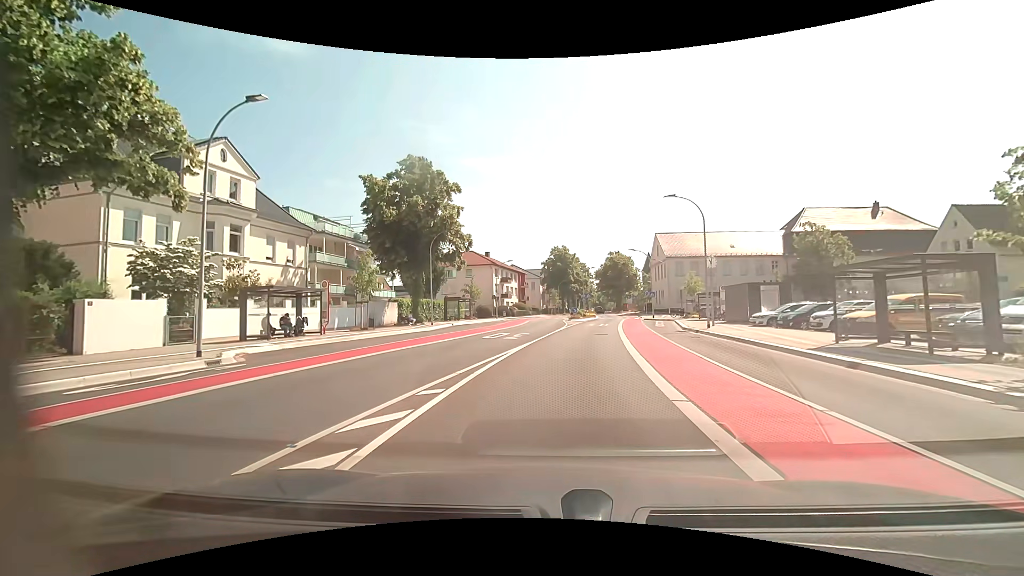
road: unclassified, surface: asphalt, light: Day
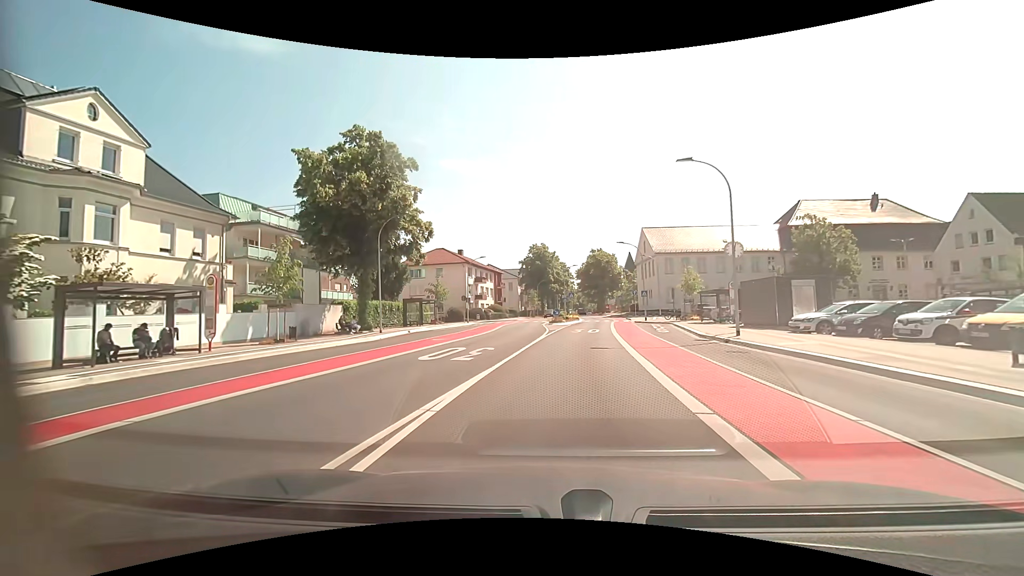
(+0.2, +7.6) m; +3°
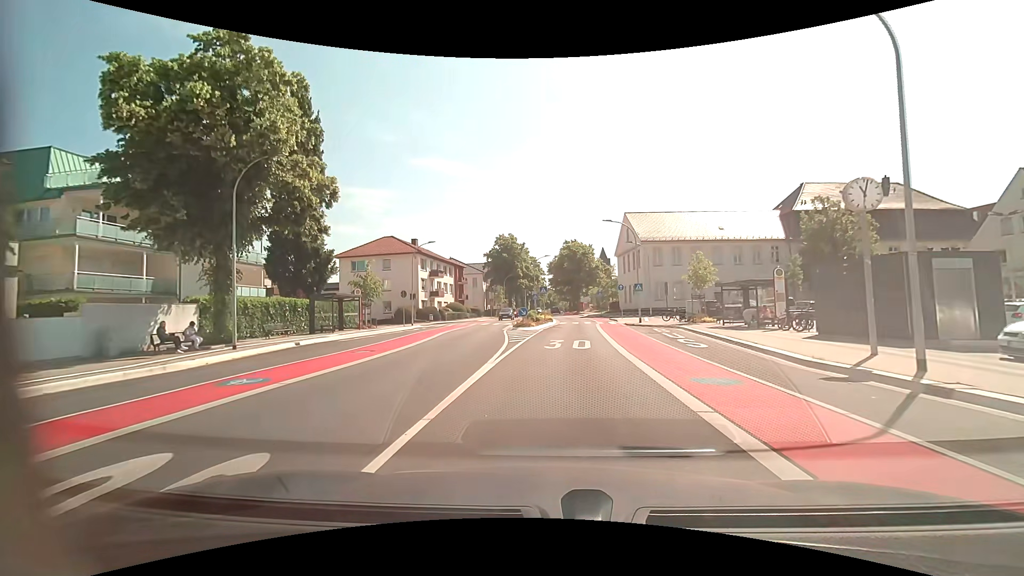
(+0.3, +12.1) m; +3°
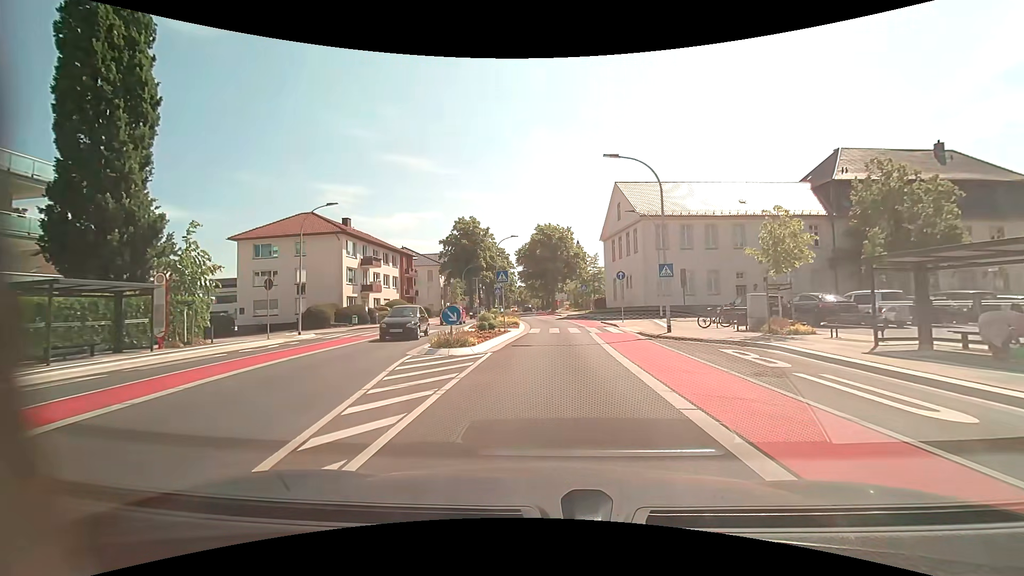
(+0.5, +16.0) m; +3°
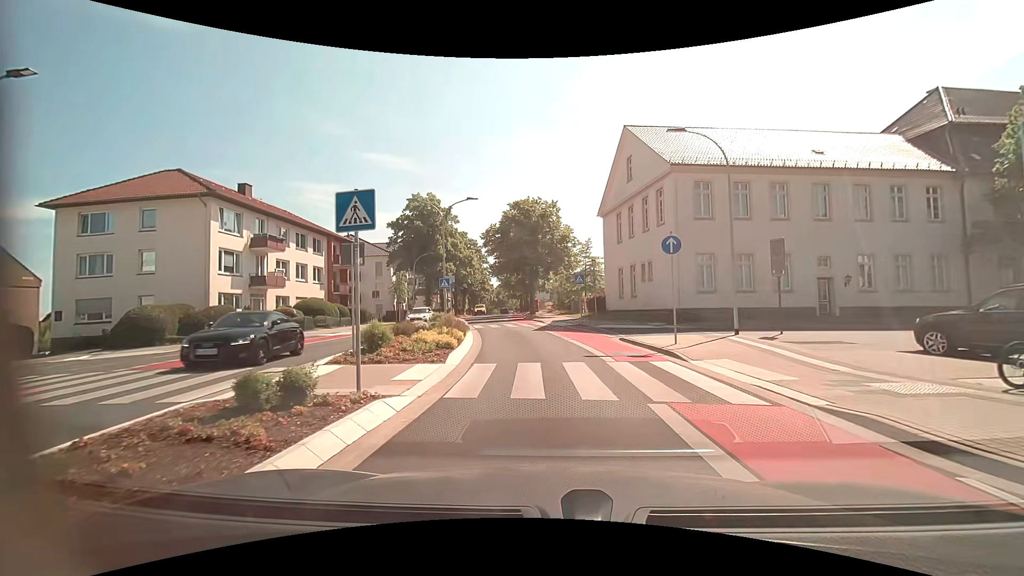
(+0.3, +16.5) m; +2°
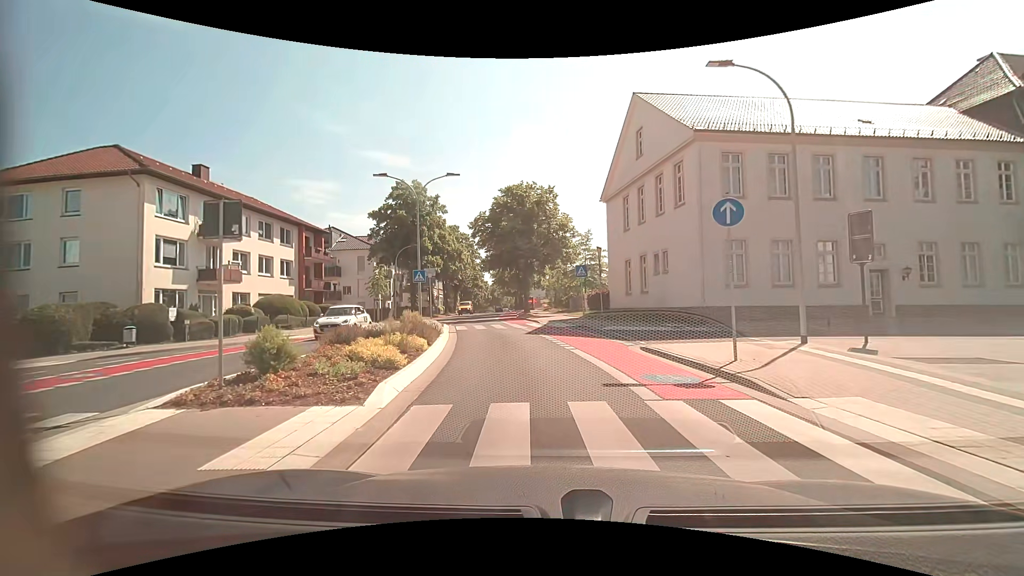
(0.0, +4.9) m; +1°
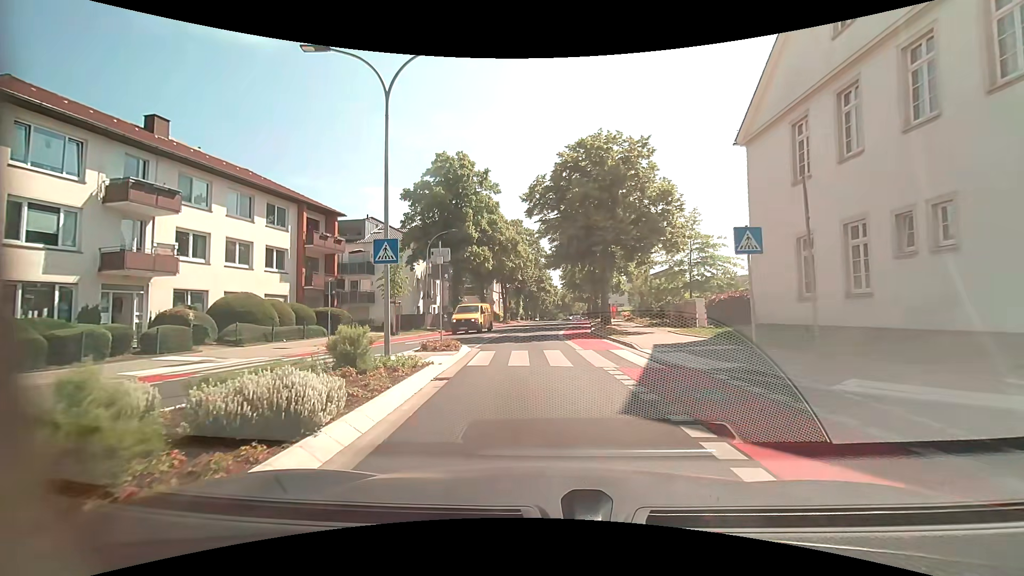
(-0.8, +13.5) m; -8°
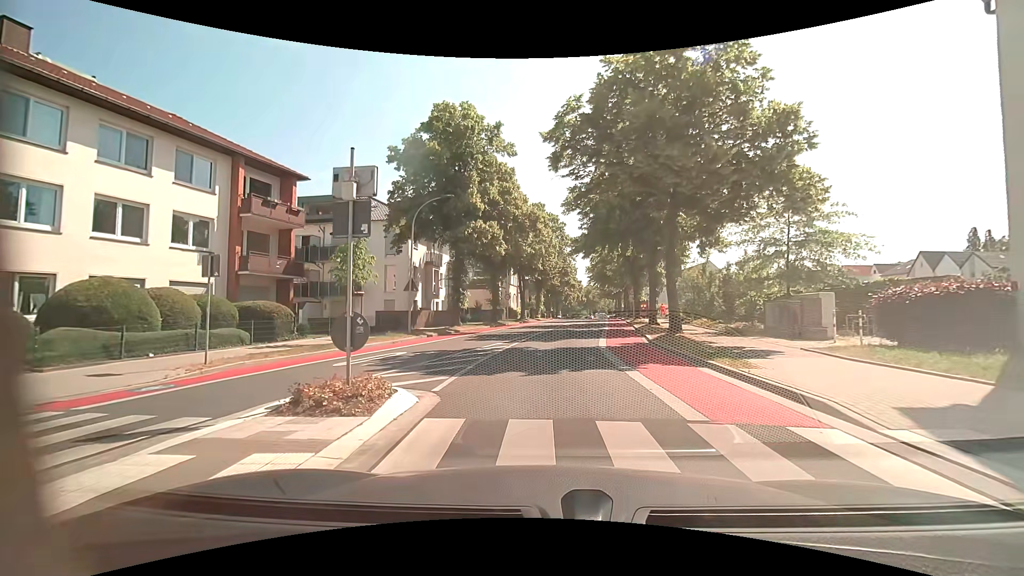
(-0.4, +10.0) m; -4°
(0, +10) (0, +20) (+1, +30) (+3, +40) (+4, +50) (+5, +60) (+7, +70) (+8, +80) (+9, +89) (+10, +99) m
